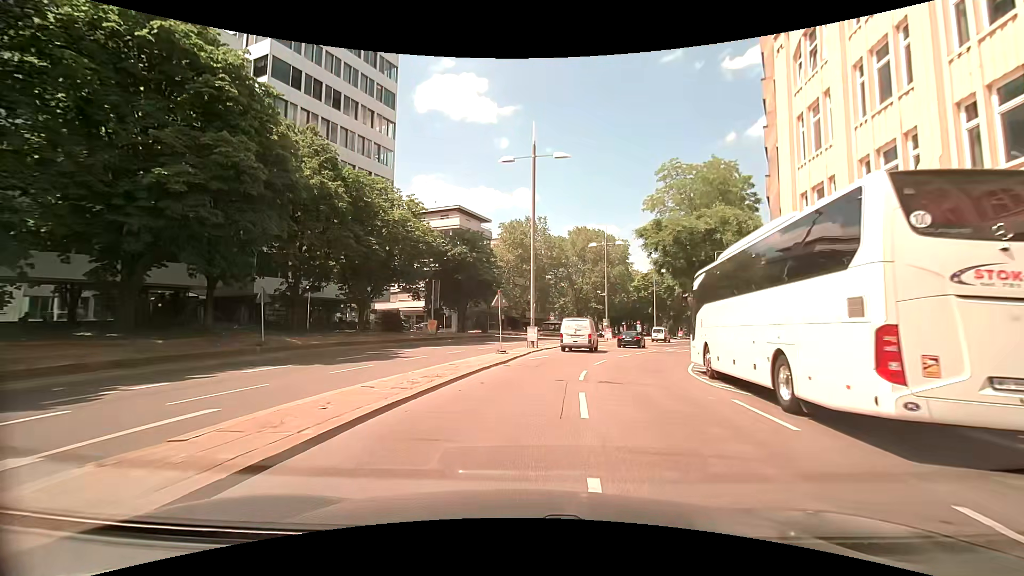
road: primary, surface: asphalt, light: Day
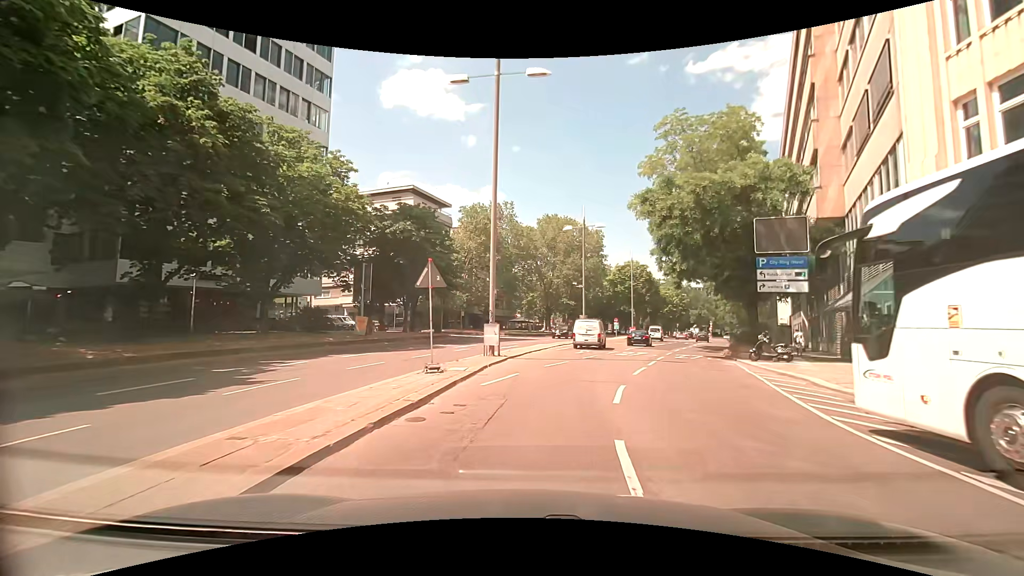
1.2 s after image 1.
(+0.2, +10.5) m; +3°
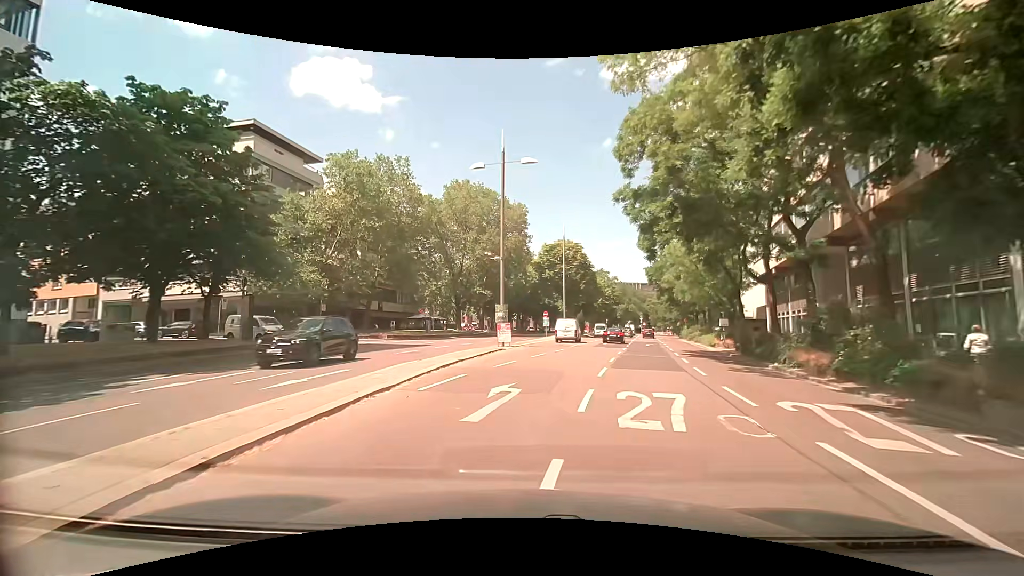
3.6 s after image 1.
(+2.2, +20.5) m; +9°
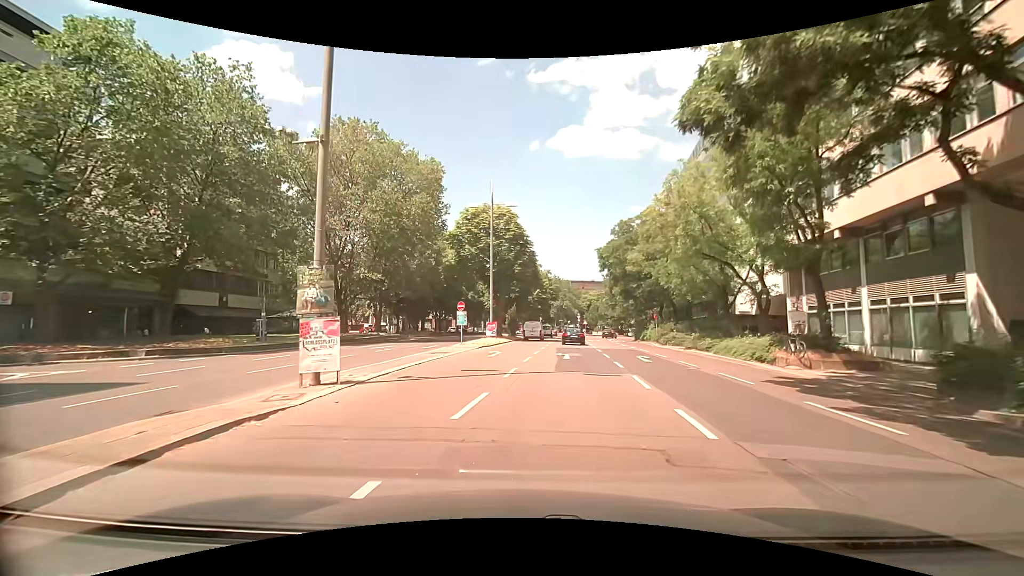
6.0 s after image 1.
(+1.4, +20.4) m; +9°
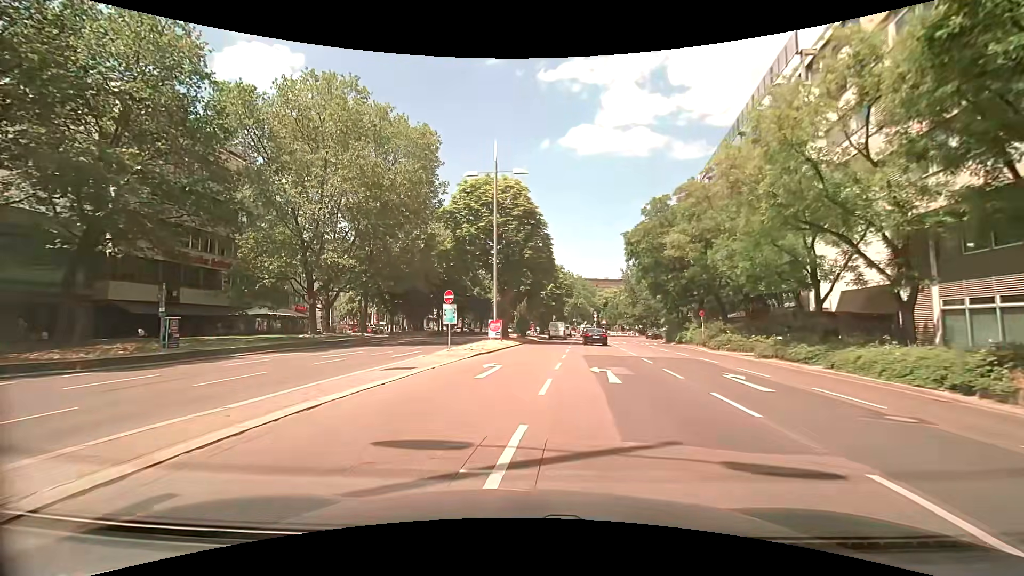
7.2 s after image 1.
(-0.1, +9.5) m; -2°
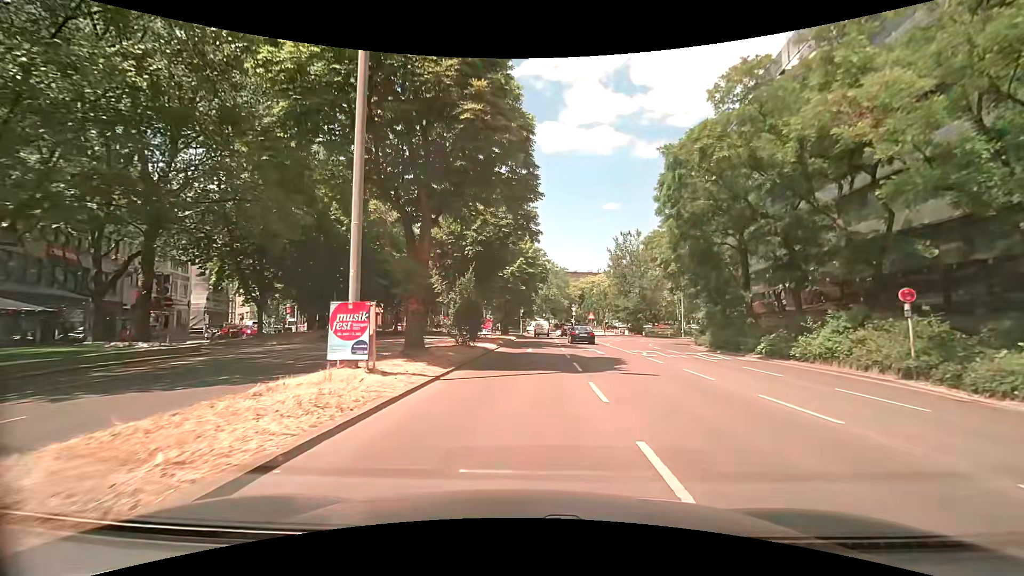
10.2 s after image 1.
(+0.8, +24.2) m; +5°
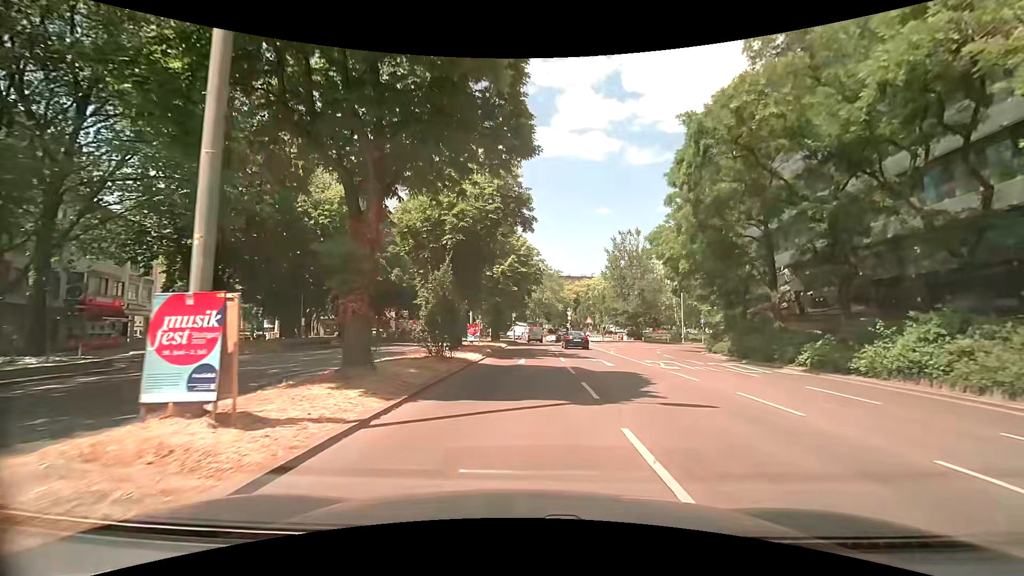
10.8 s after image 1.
(0.0, +4.8) m; -1°
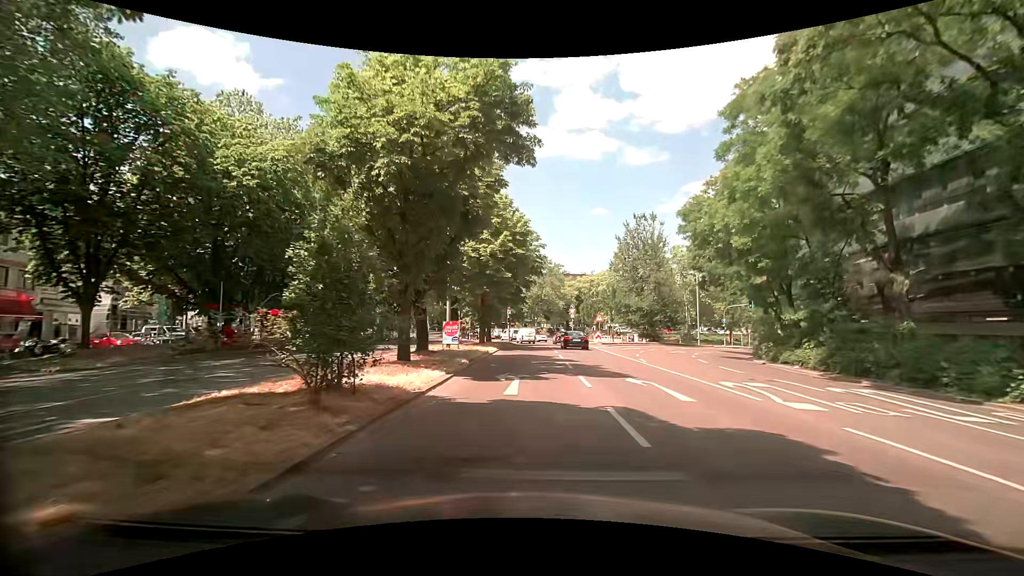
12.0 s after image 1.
(+0.2, +9.9) m; +1°
(0, +10) (0, +20) (0, +30) (+1, +40) (+1, +50) (+1, +60) (0, +70) (-5, +79) (-12, +85) (-22, +88) m
